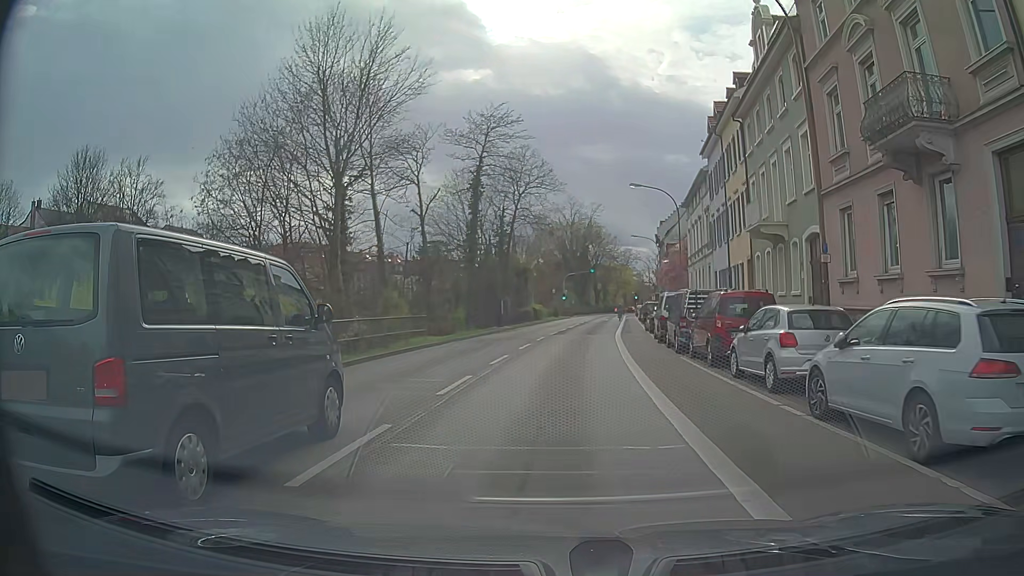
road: primary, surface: asphalt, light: Day
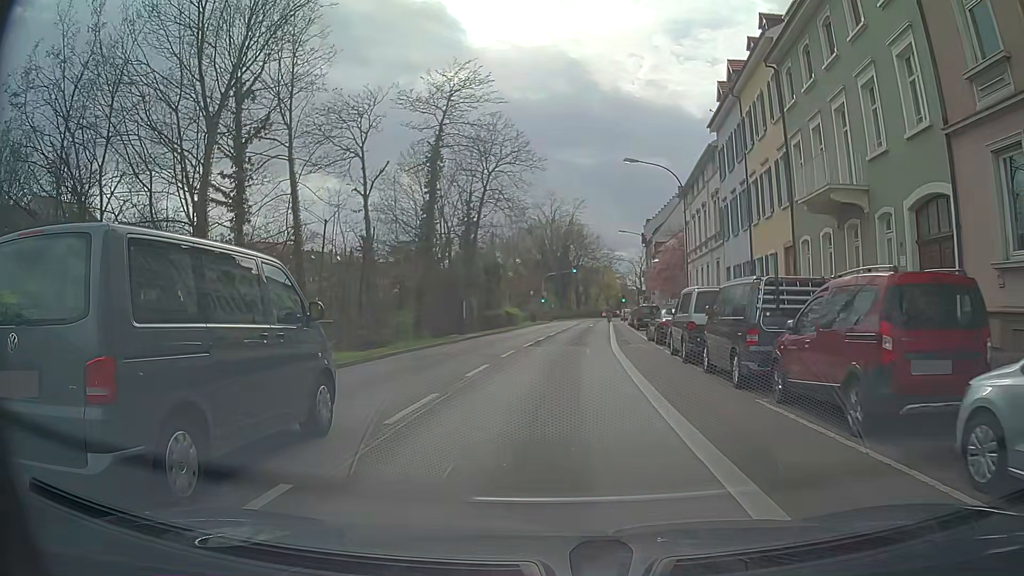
(+0.1, +9.0) m; +2°
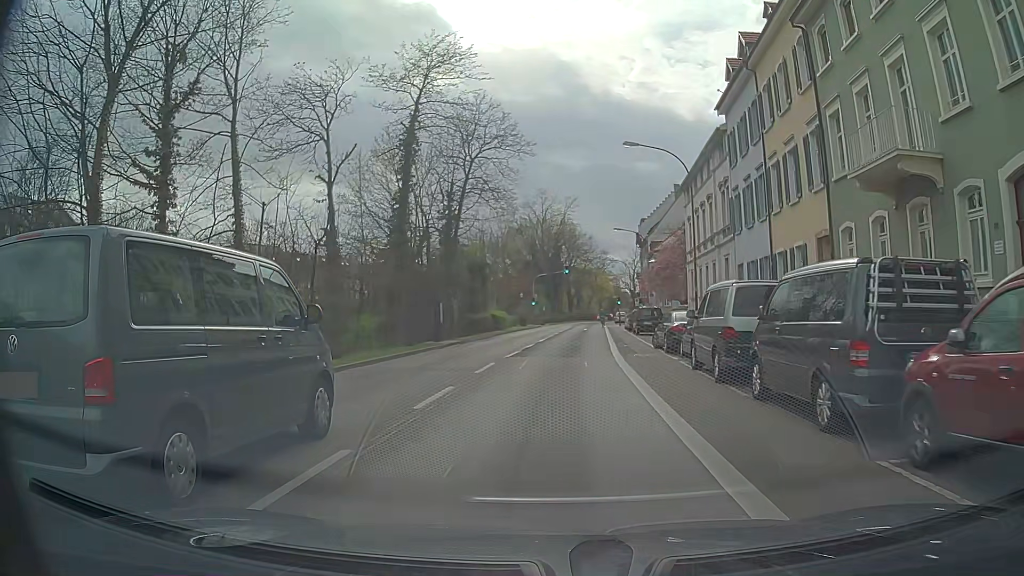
(0.0, +4.5) m; +1°
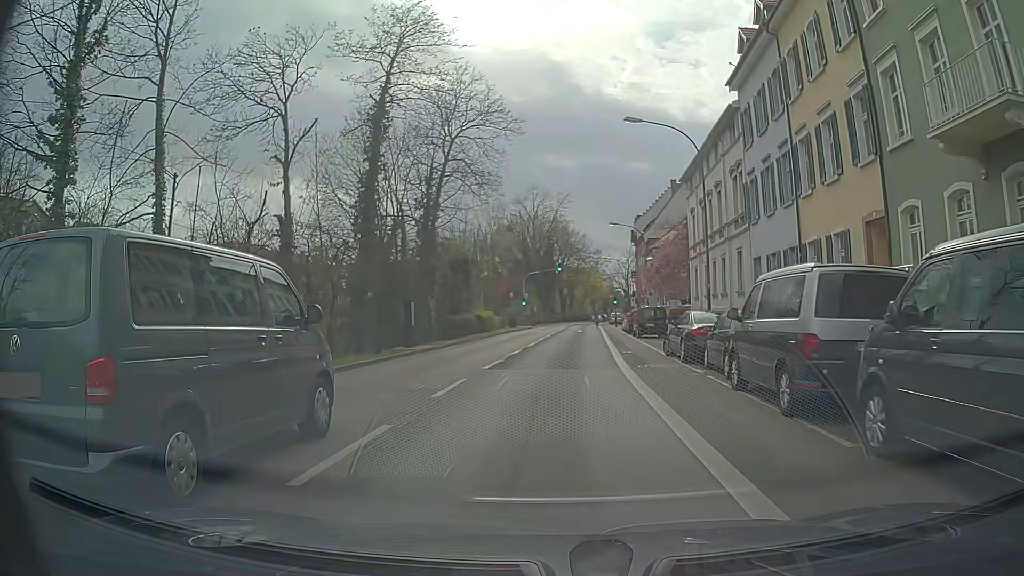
(0.0, +4.4) m; 0°
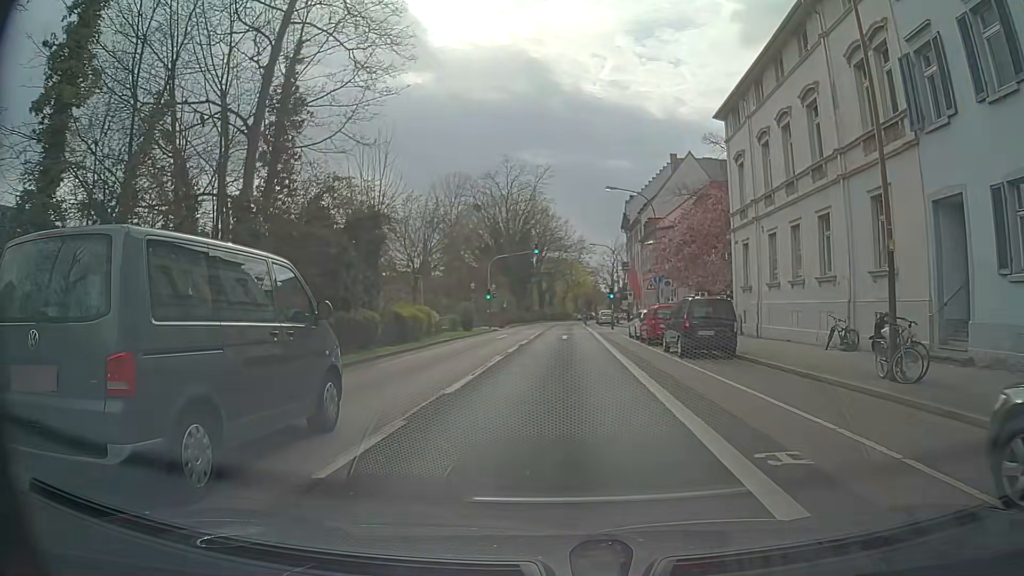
(+0.4, +17.8) m; +2°
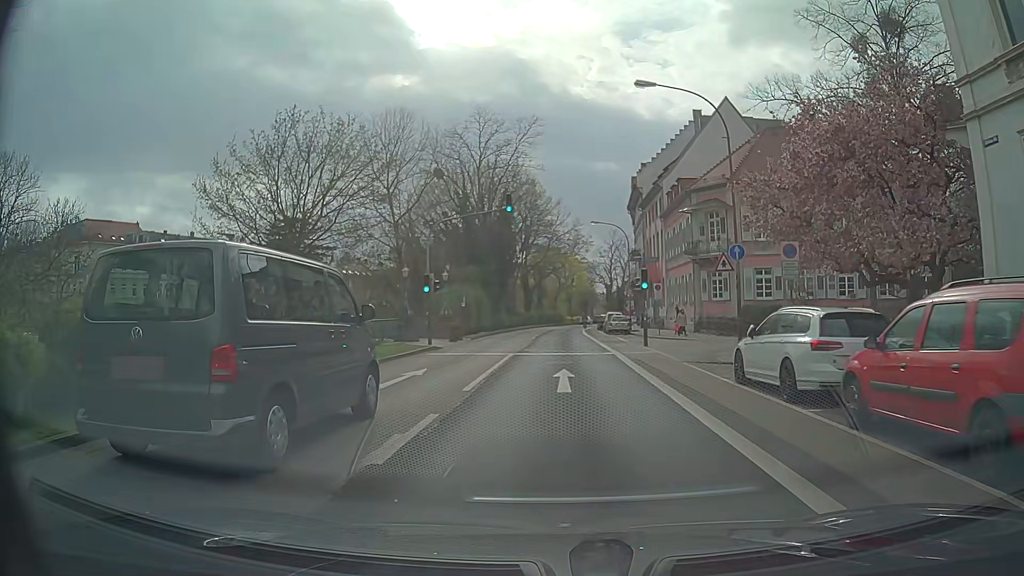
(+0.3, +22.4) m; +1°
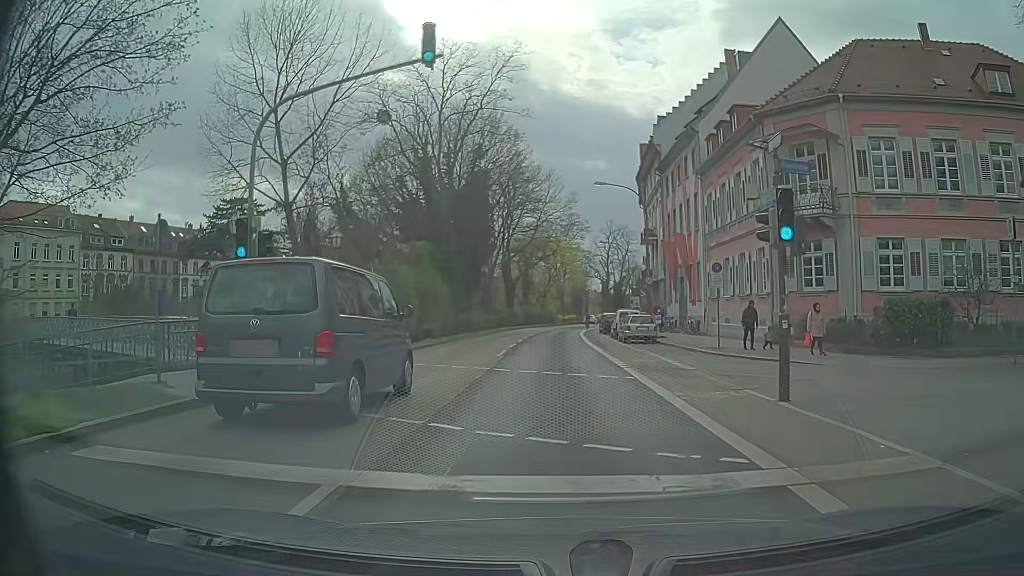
(0.0, +17.8) m; 0°
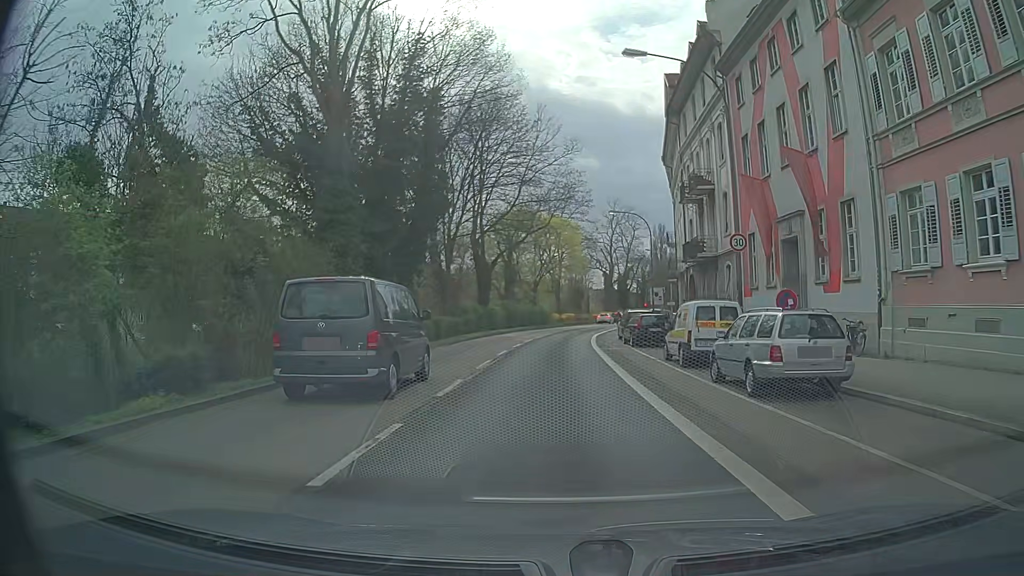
(+0.2, +22.3) m; +1°
(0, +10) (0, +20) (0, +30) (+1, +40) (+1, +50) (+3, +60) (+4, +70) (+6, +80) (+9, +89) (+11, +99) m
